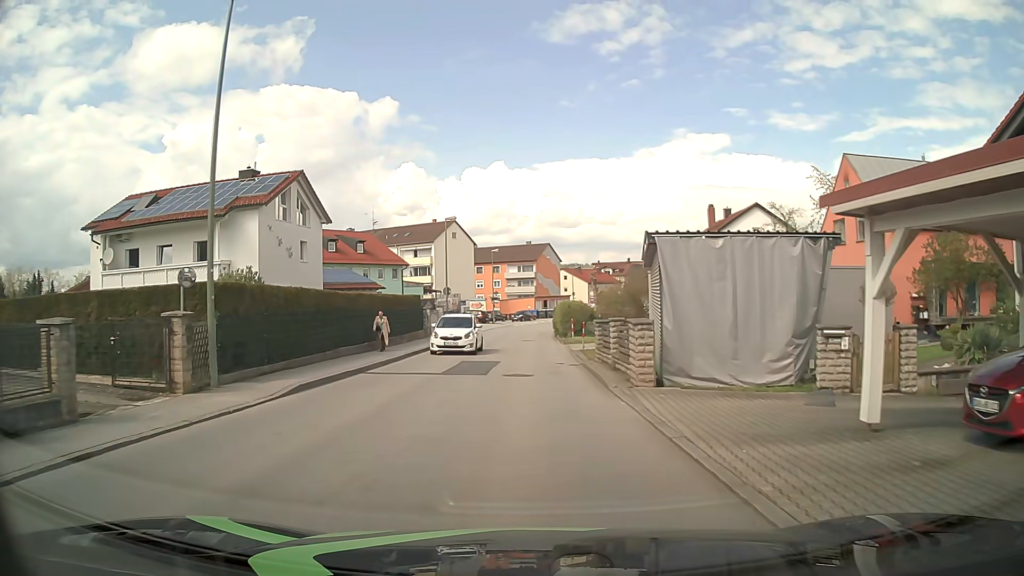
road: unclassified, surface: asphalt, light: Day
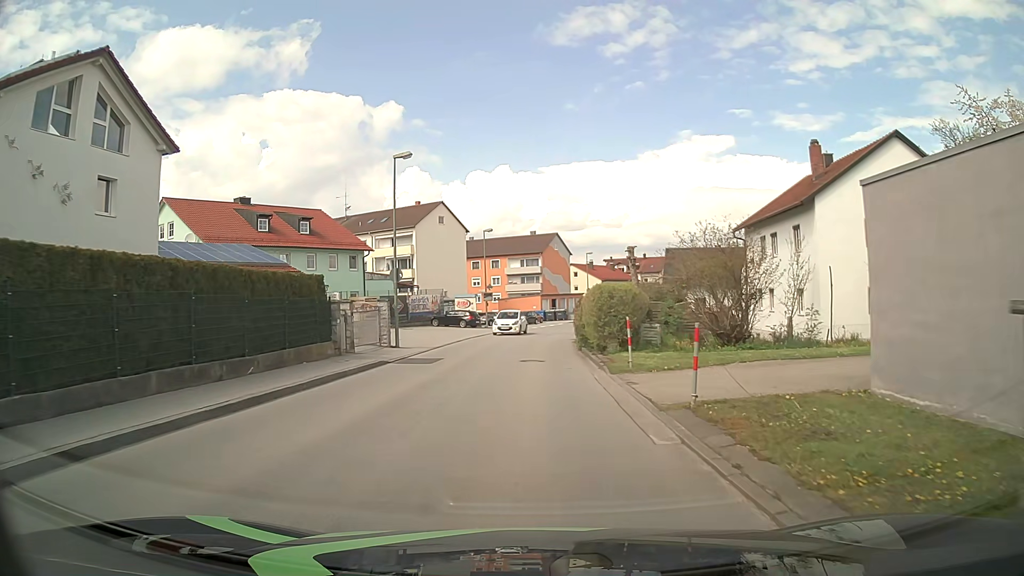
(-0.2, +19.1) m; -1°
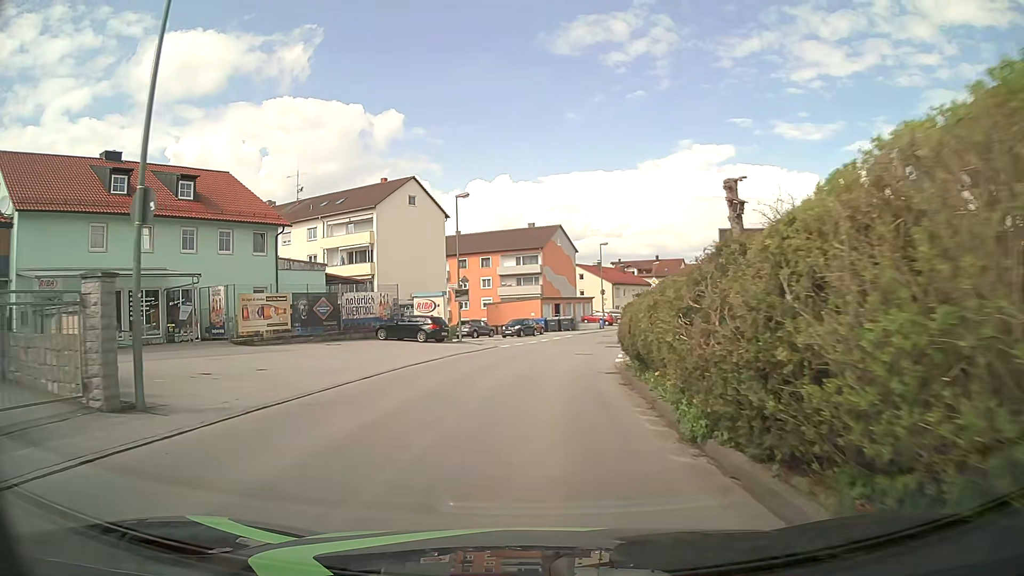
(+0.1, +19.2) m; 0°
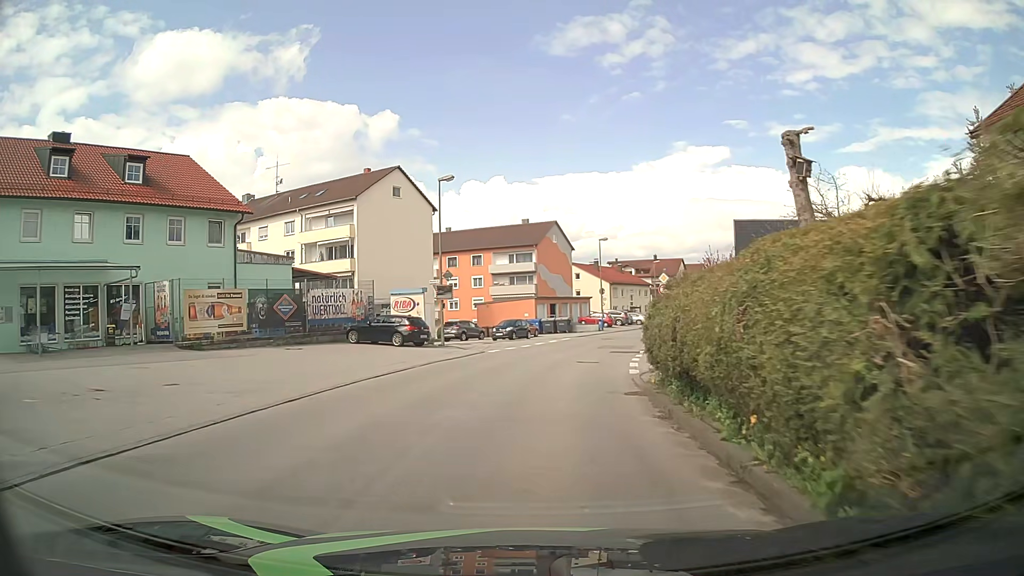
(0.0, +4.8) m; +1°
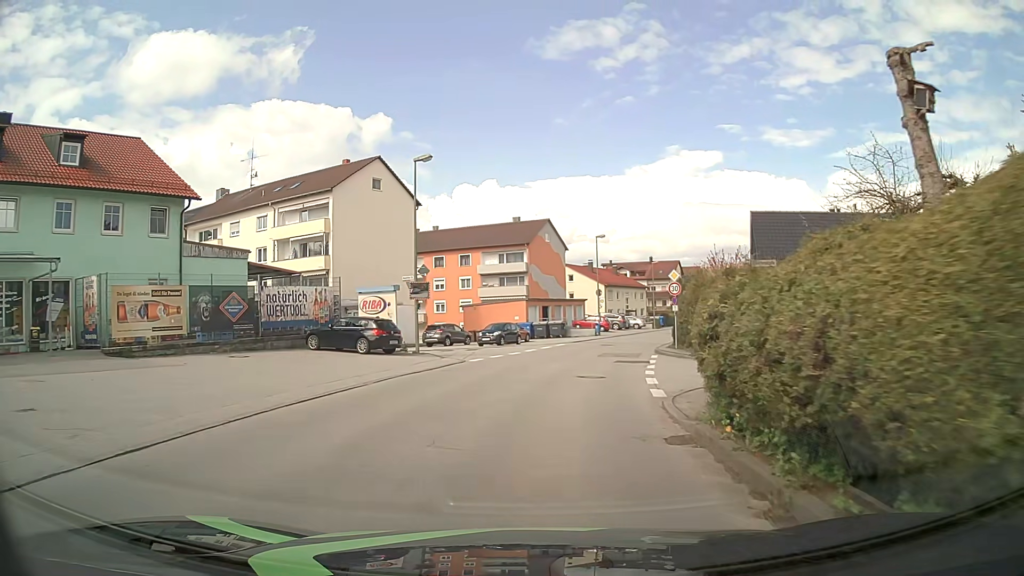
(0.0, +4.8) m; +1°
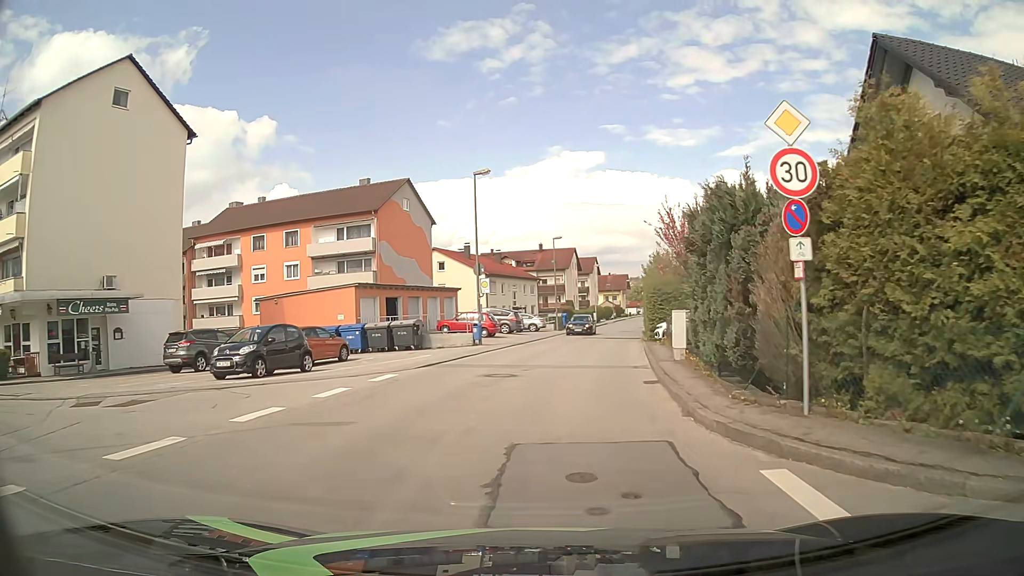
(+2.0, +23.8) m; +10°
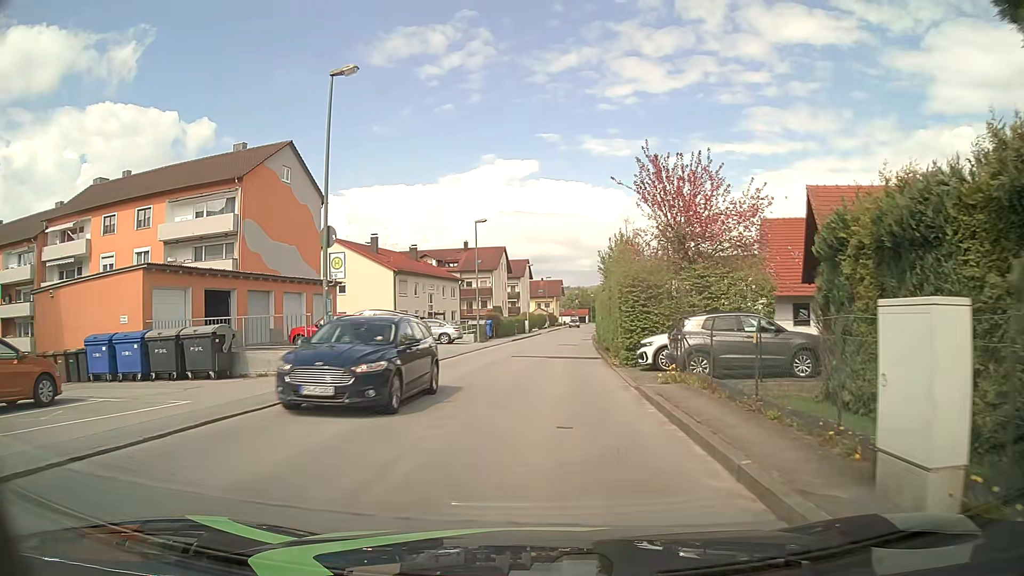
(+1.0, +14.2) m; +7°
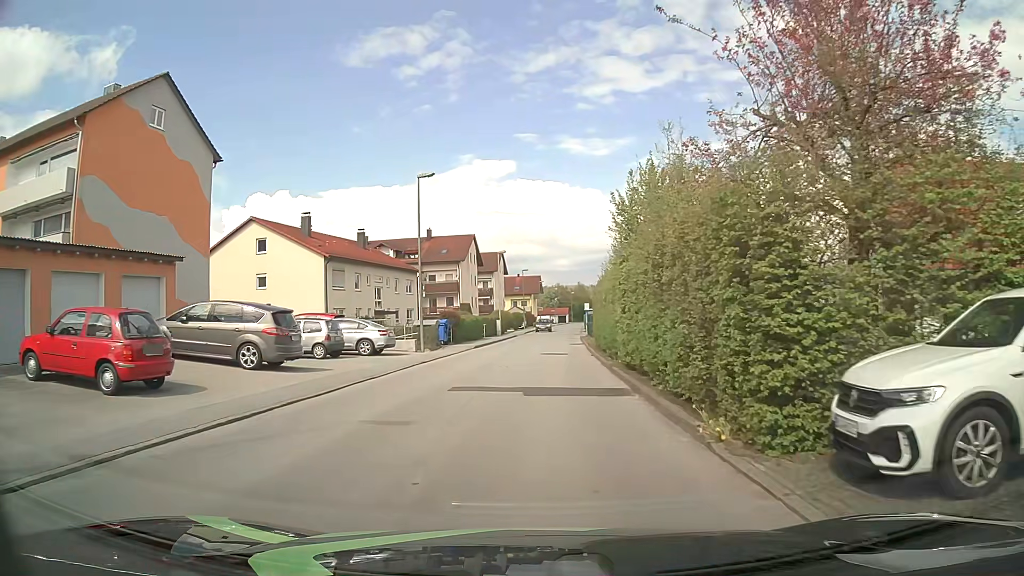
(+0.2, +14.4) m; +2°
(0, +10) (0, +20) (+1, +30) (+1, +40) (+1, +50) (+2, +60) (+2, +70) (+3, +80) (+4, +90) (+4, +100) m
